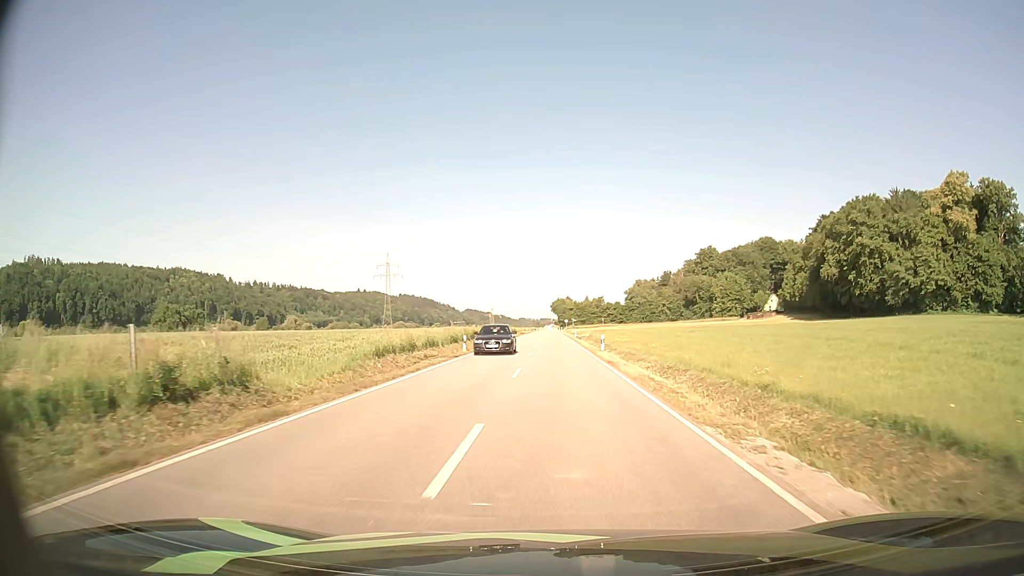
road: secondary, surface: asphalt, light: Day
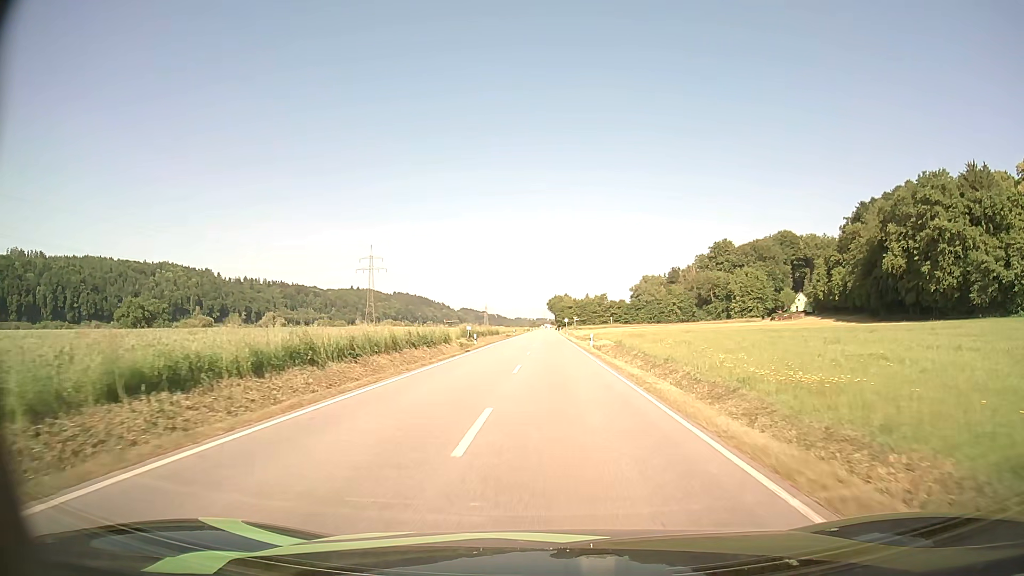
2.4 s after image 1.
(+0.1, +34.5) m; 0°
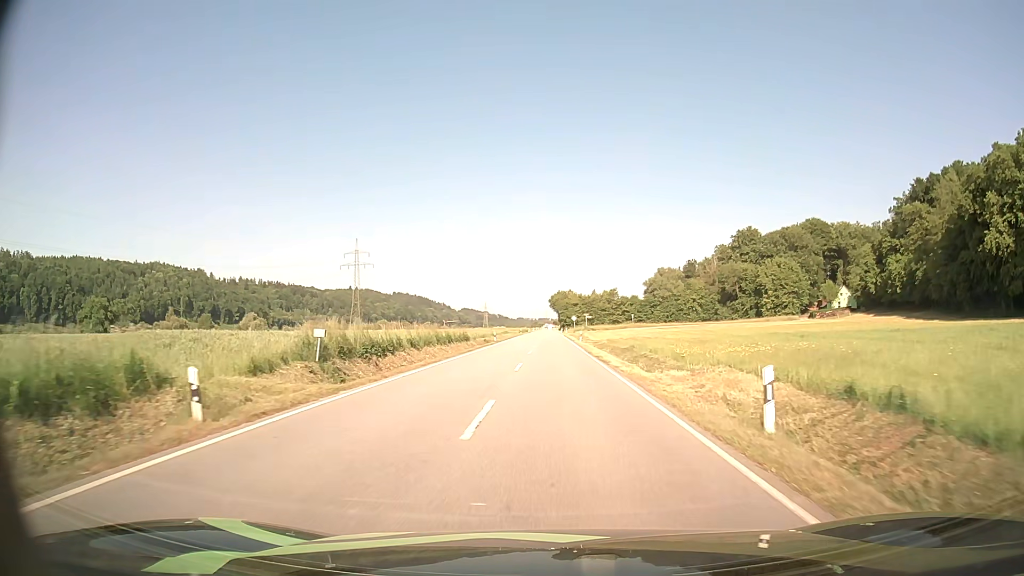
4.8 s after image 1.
(+0.1, +35.2) m; 0°
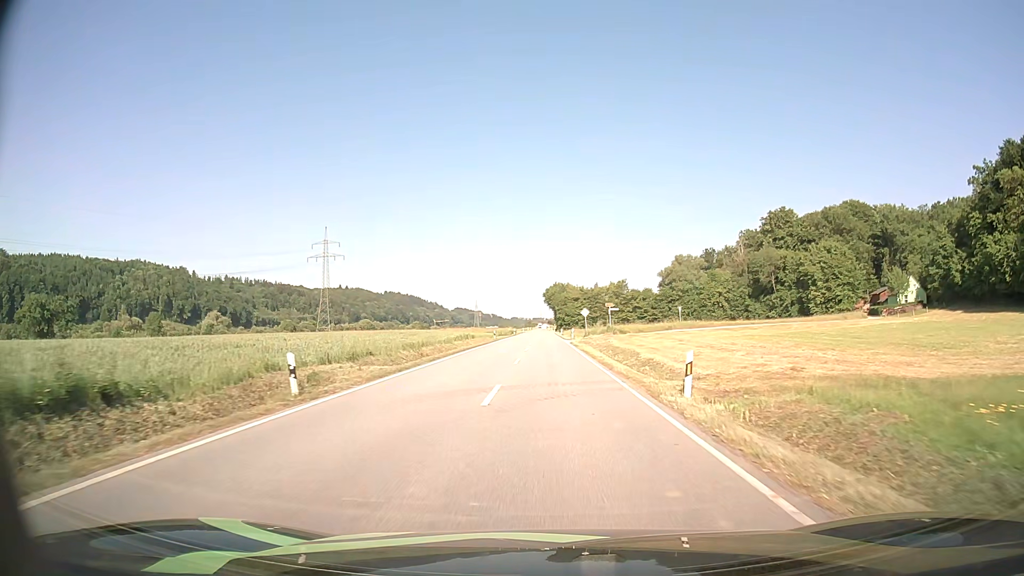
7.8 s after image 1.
(+0.2, +44.9) m; +1°
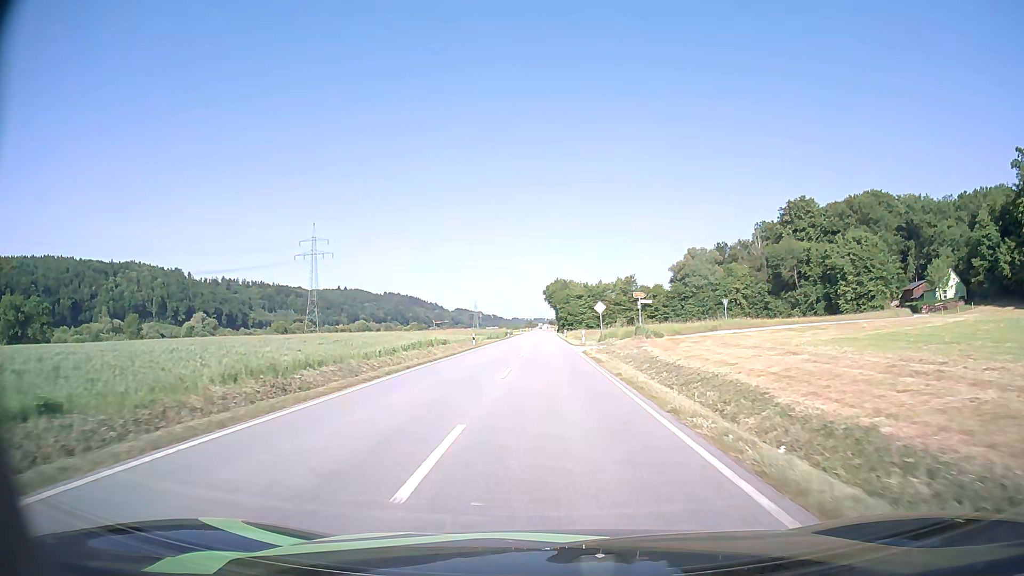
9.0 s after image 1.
(0.0, +18.2) m; 0°
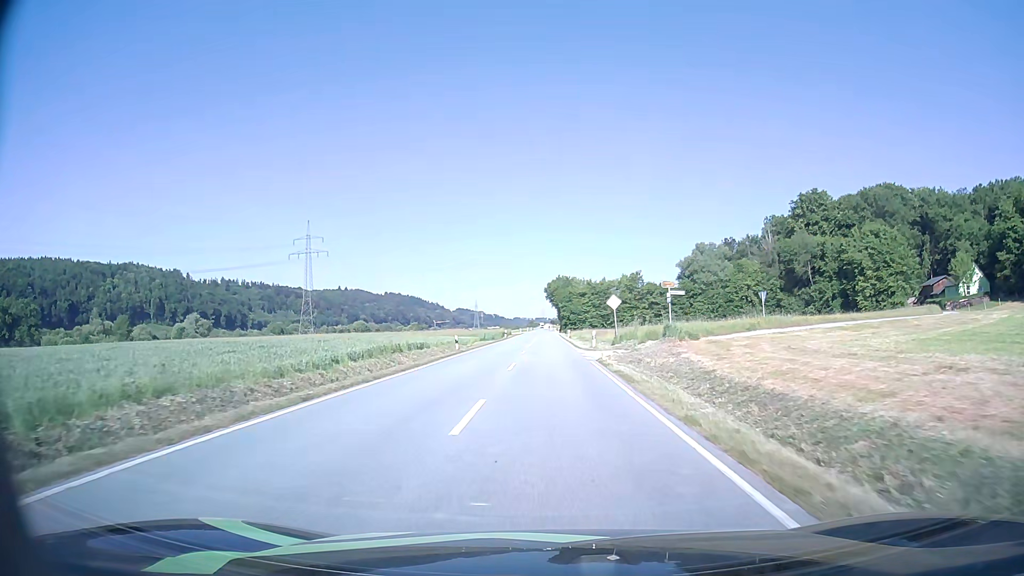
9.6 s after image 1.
(0.0, +9.3) m; 0°
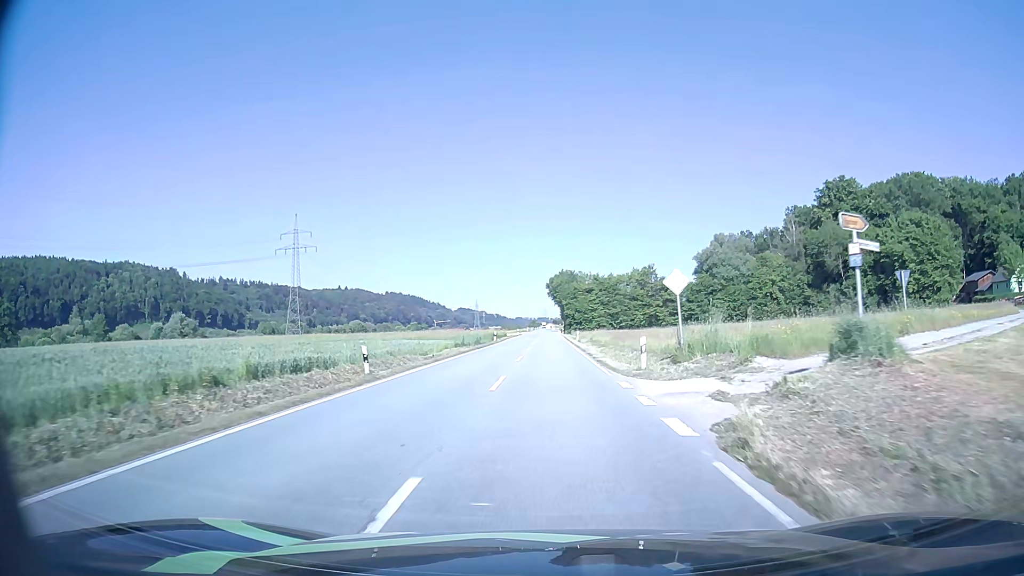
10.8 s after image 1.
(0.0, +18.2) m; 0°
